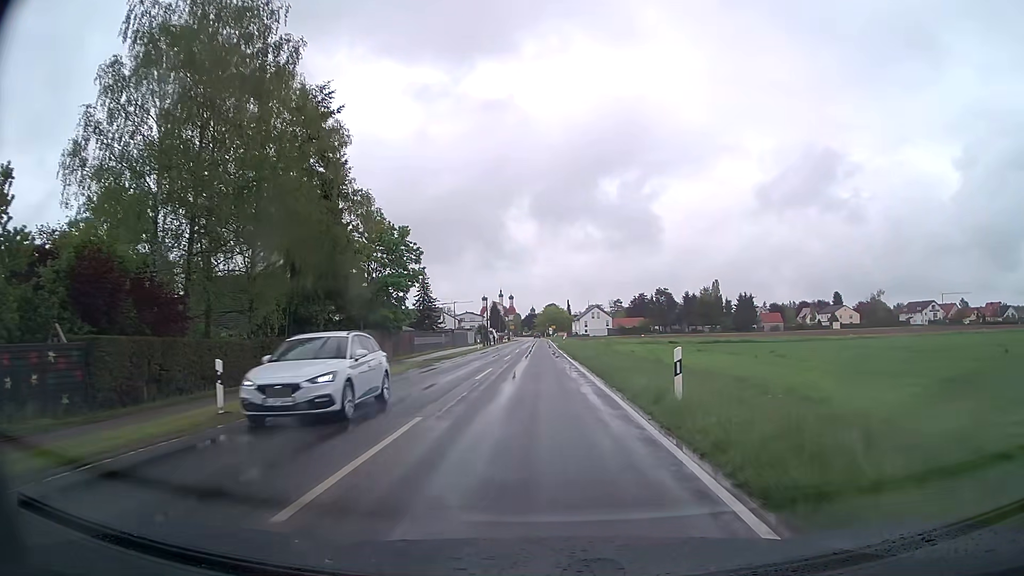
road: tertiary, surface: asphalt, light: Day
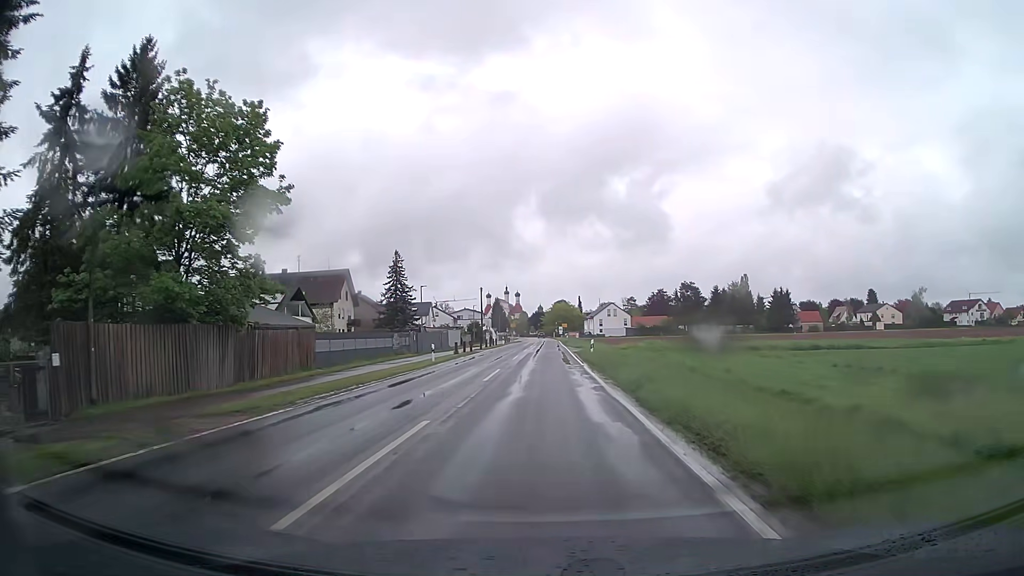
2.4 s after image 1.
(-0.3, +30.4) m; -1°
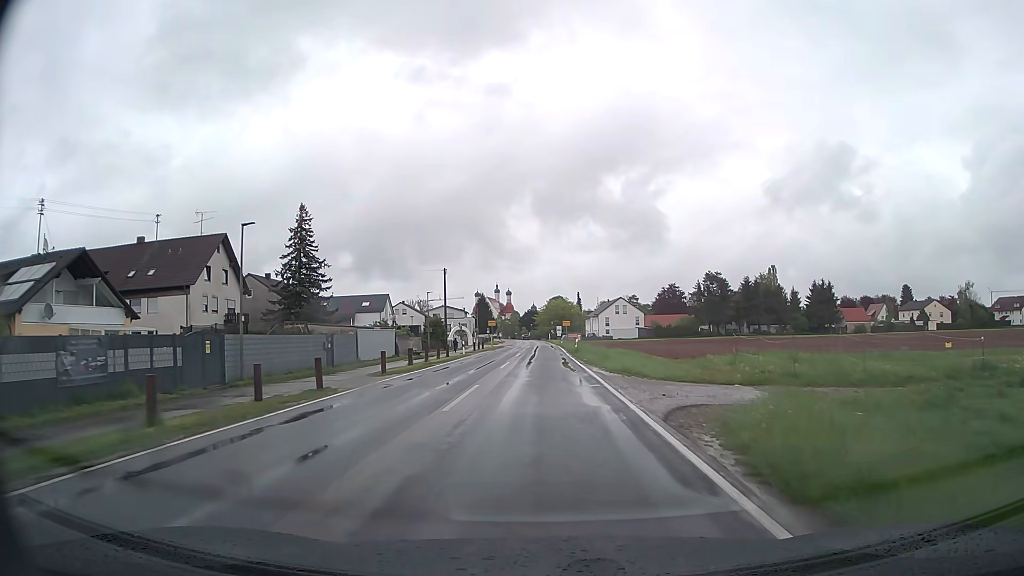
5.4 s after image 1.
(+0.1, +38.1) m; +1°
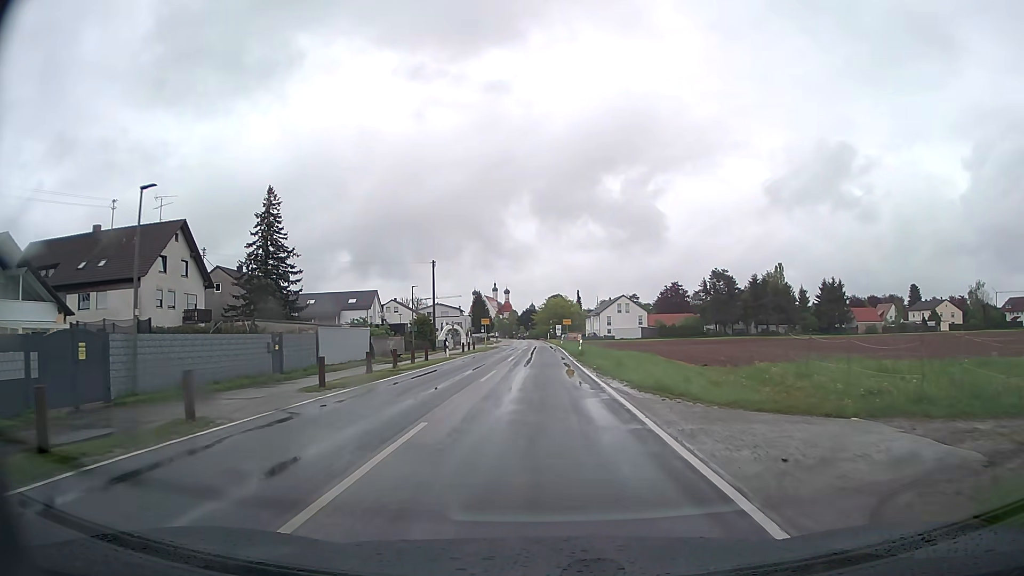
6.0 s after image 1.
(0.0, +7.6) m; 0°
(0, +10) (0, +20) (0, +30) (0, +40) (0, +50) (0, +60) (-1, +70) (-1, +80) (-1, +90) (-1, +100) m
